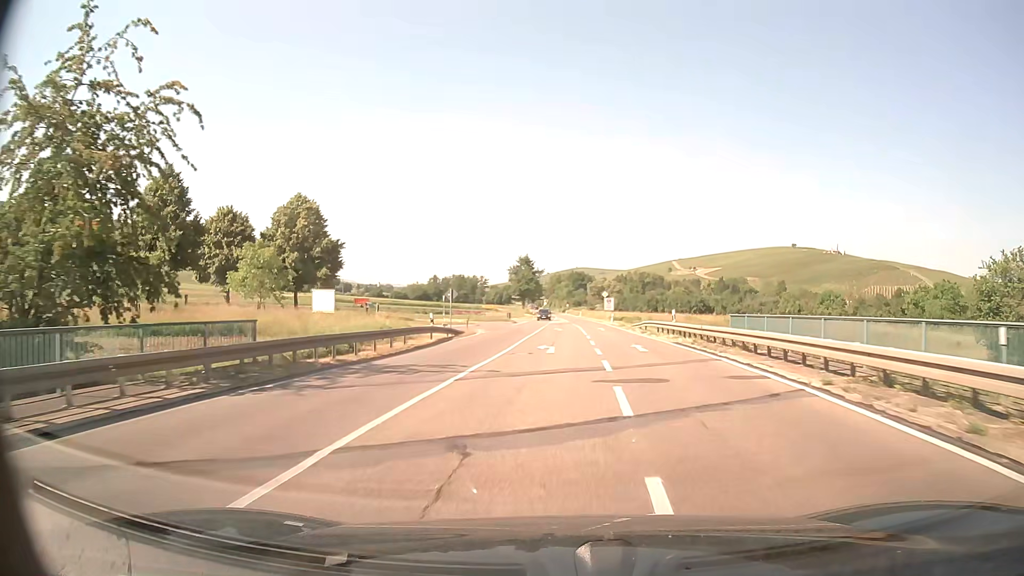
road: primary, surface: asphalt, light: Day
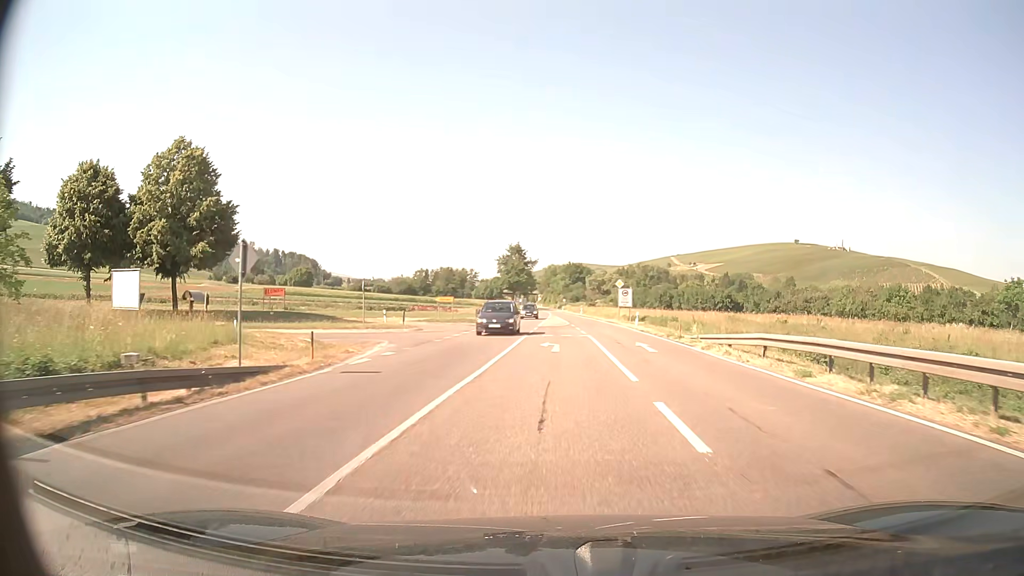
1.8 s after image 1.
(+0.1, +25.5) m; 0°
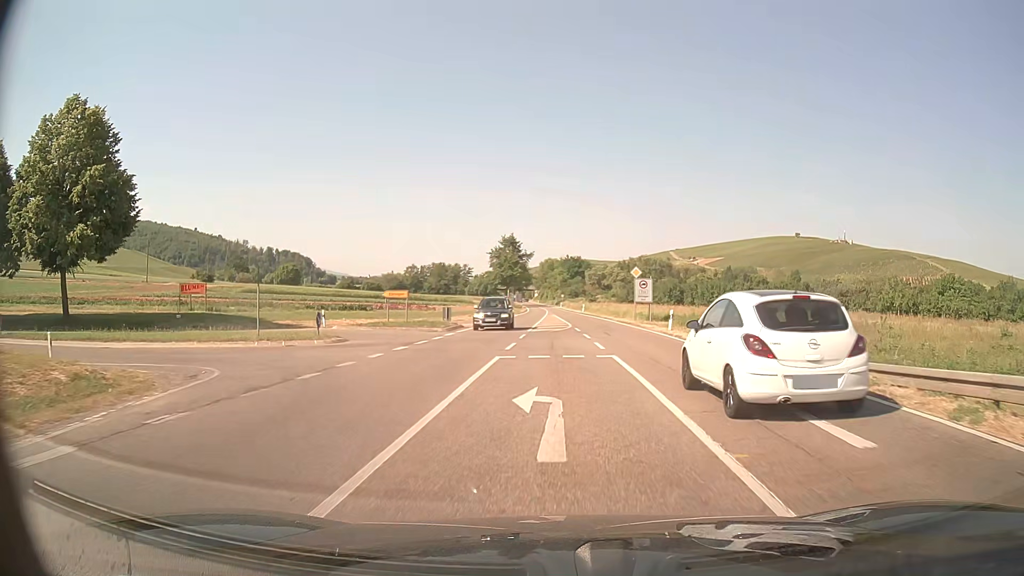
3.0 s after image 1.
(0.0, +13.8) m; 0°
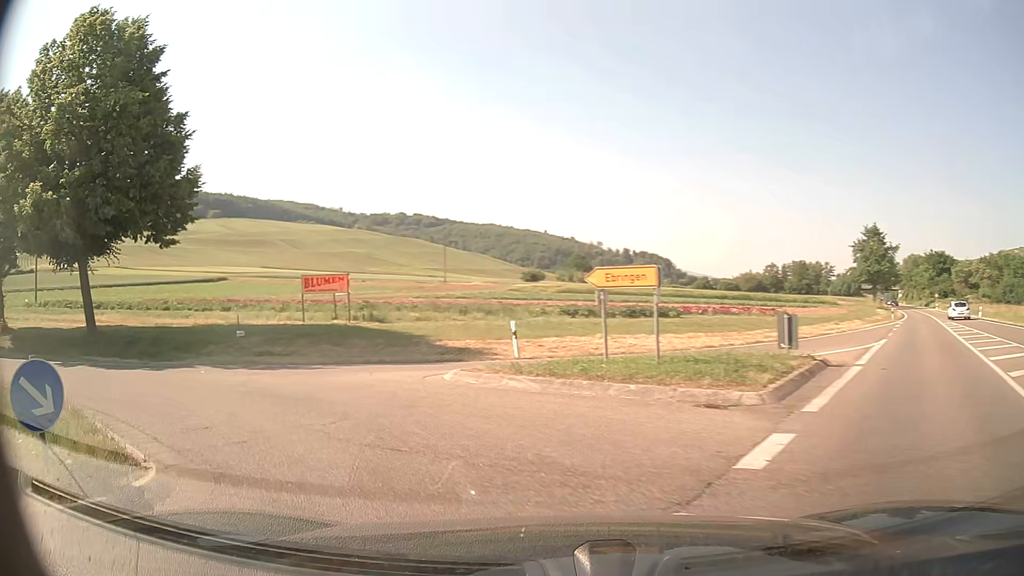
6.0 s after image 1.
(-2.3, +22.4) m; -31°
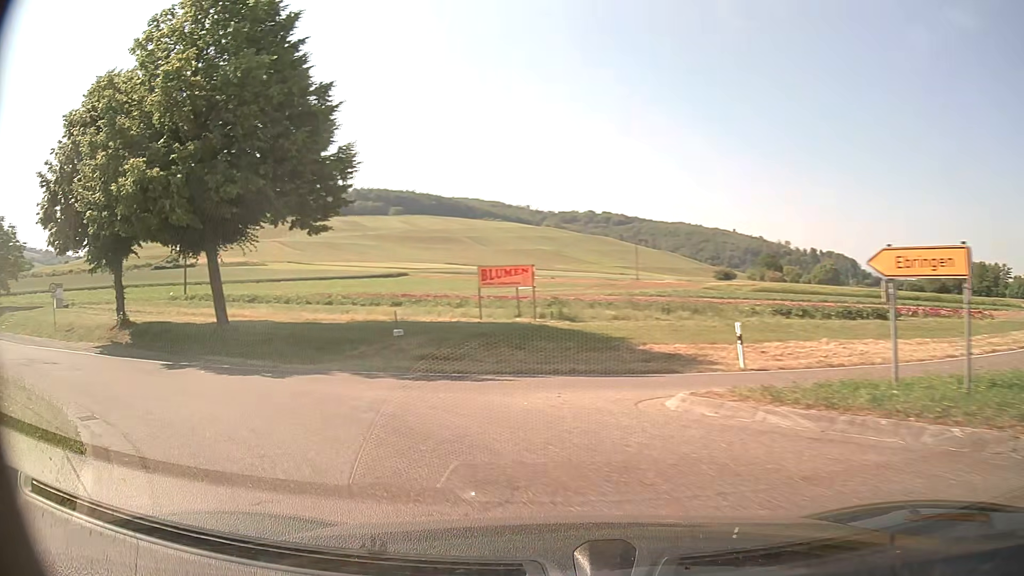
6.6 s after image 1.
(-0.6, +3.8) m; -17°
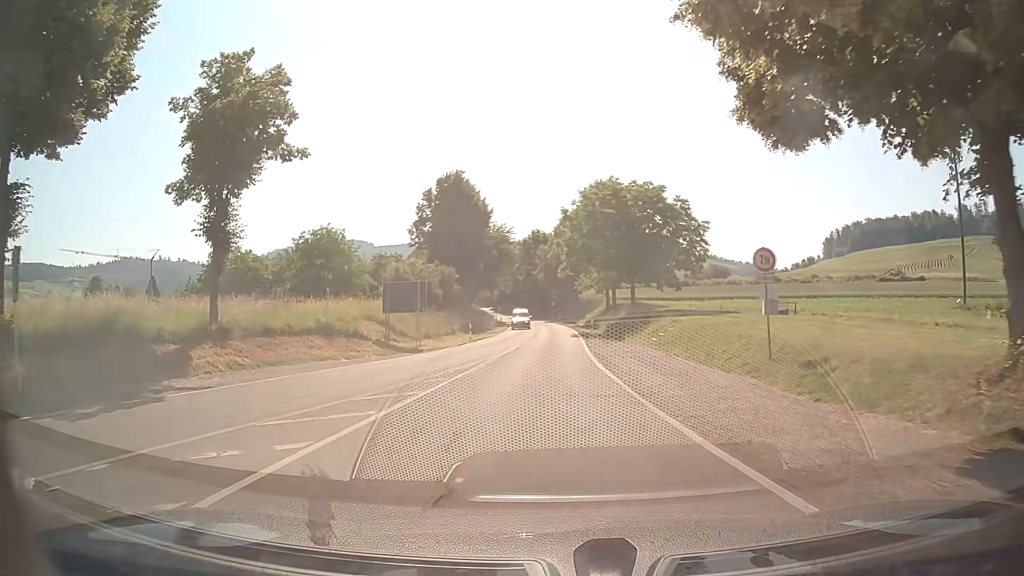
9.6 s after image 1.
(-14.8, +17.7) m; -60°
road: tertiary
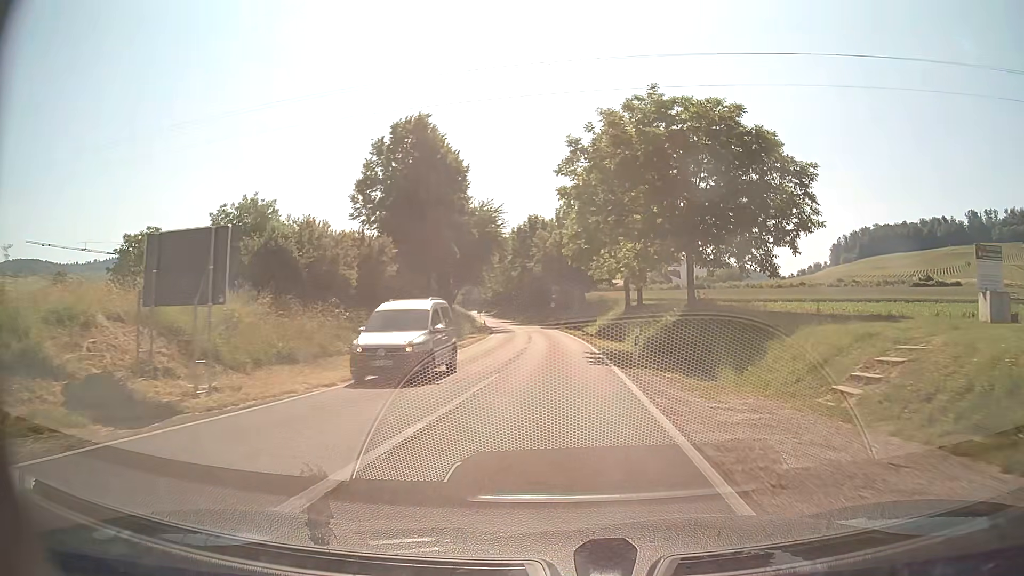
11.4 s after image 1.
(-0.1, +21.1) m; 0°
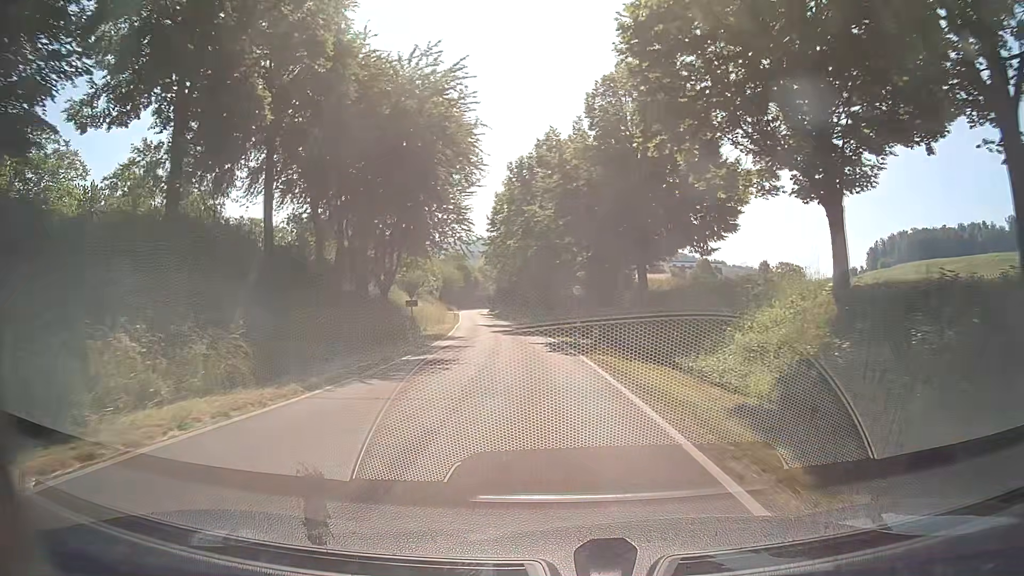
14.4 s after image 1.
(-0.1, +41.5) m; -2°
(0, +10) (0, +20) (-1, +30) (-2, +40) (-3, +50) (-4, +60) (-6, +70) (-7, +80) (-9, +89) (-10, +99) m
